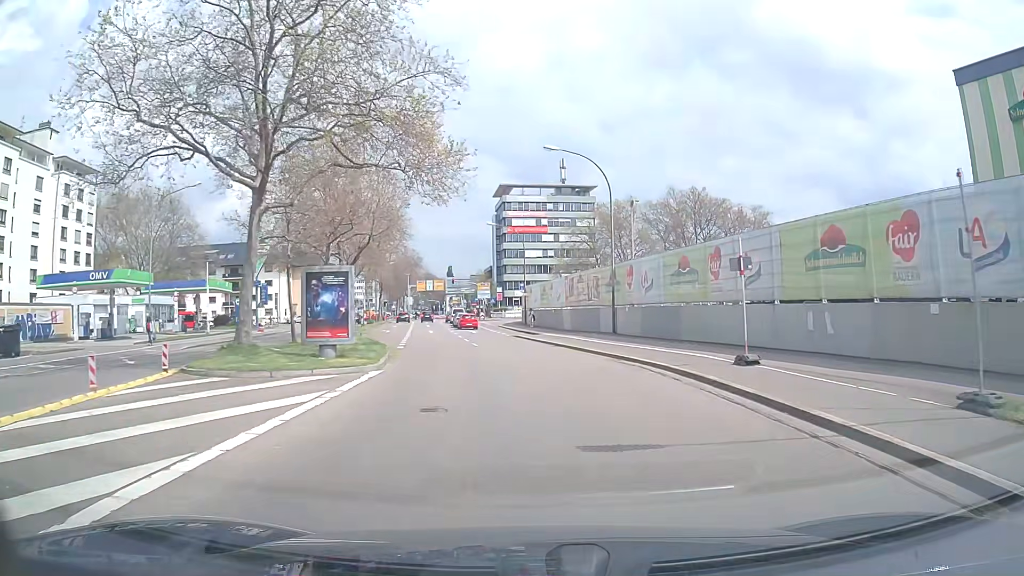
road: secondary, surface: asphalt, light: Day
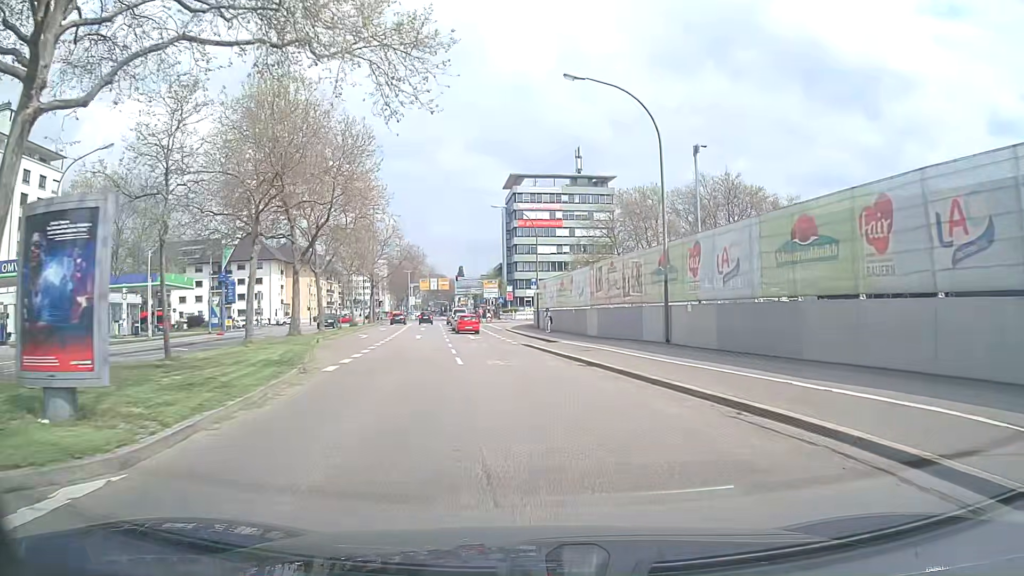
(0.0, +11.3) m; -1°
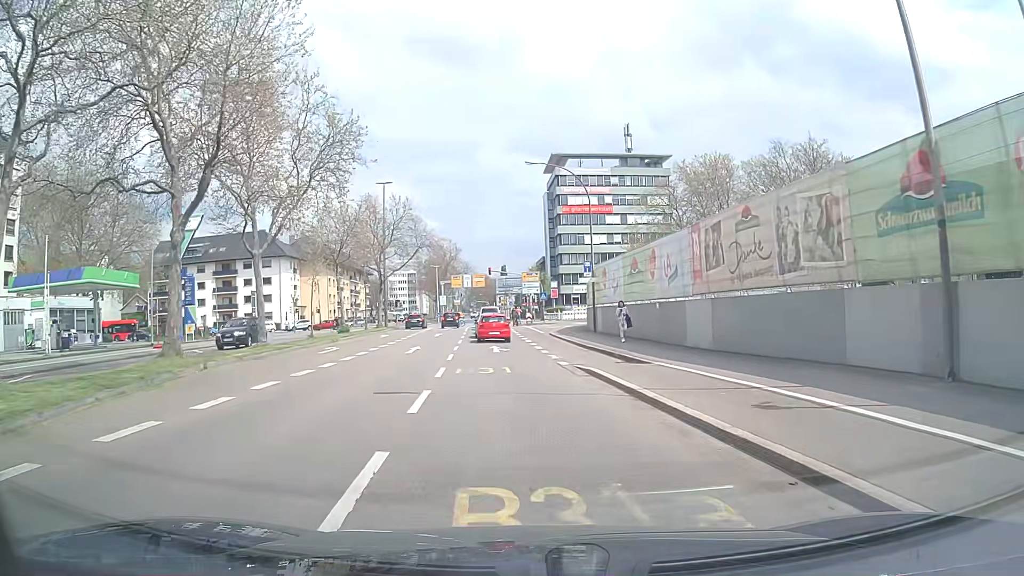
(-0.3, +15.6) m; -4°
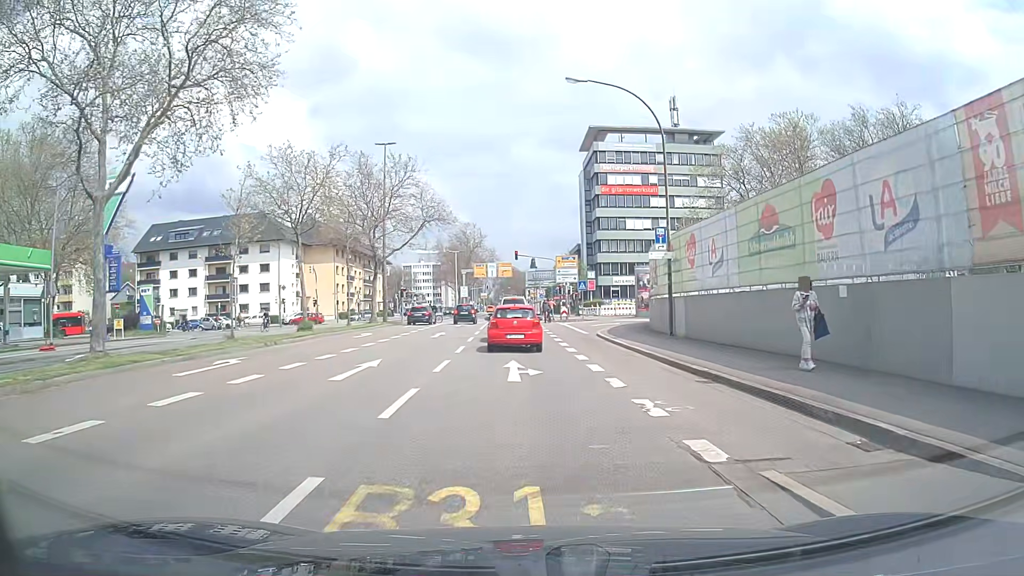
(-0.4, +13.1) m; -2°
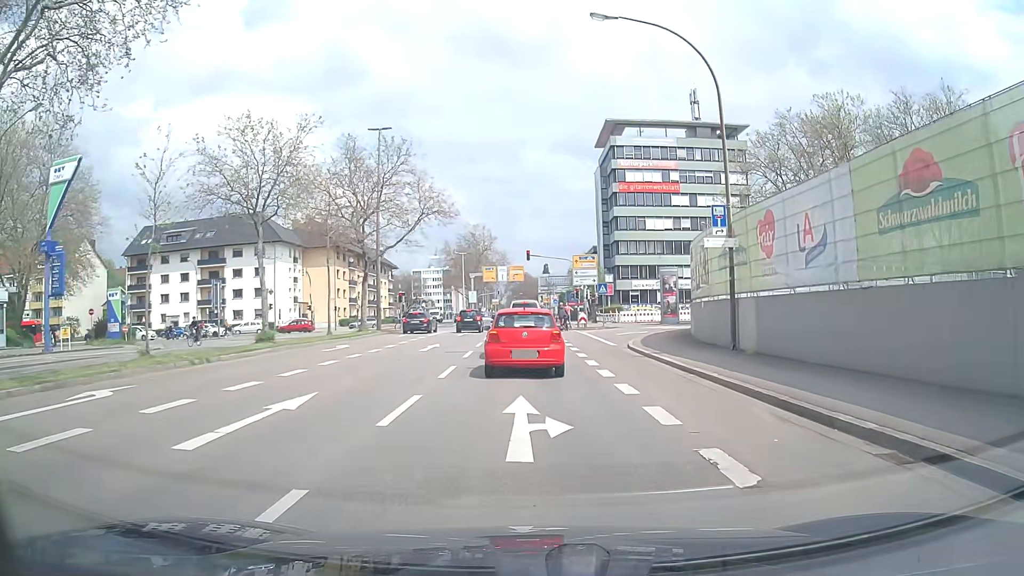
(-0.1, +6.2) m; -1°
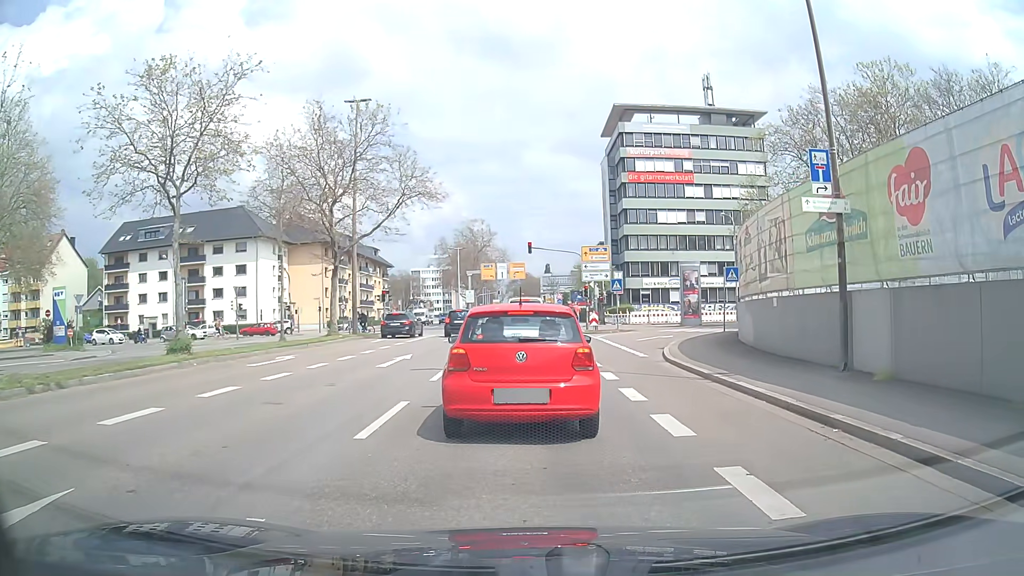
(0.0, +6.6) m; -2°
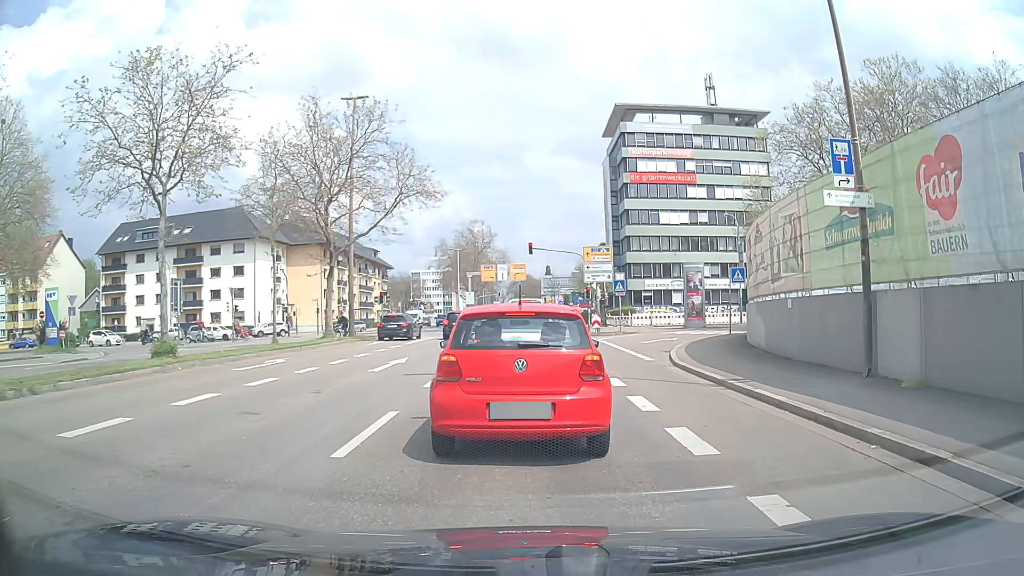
(0.0, +0.9) m; 0°
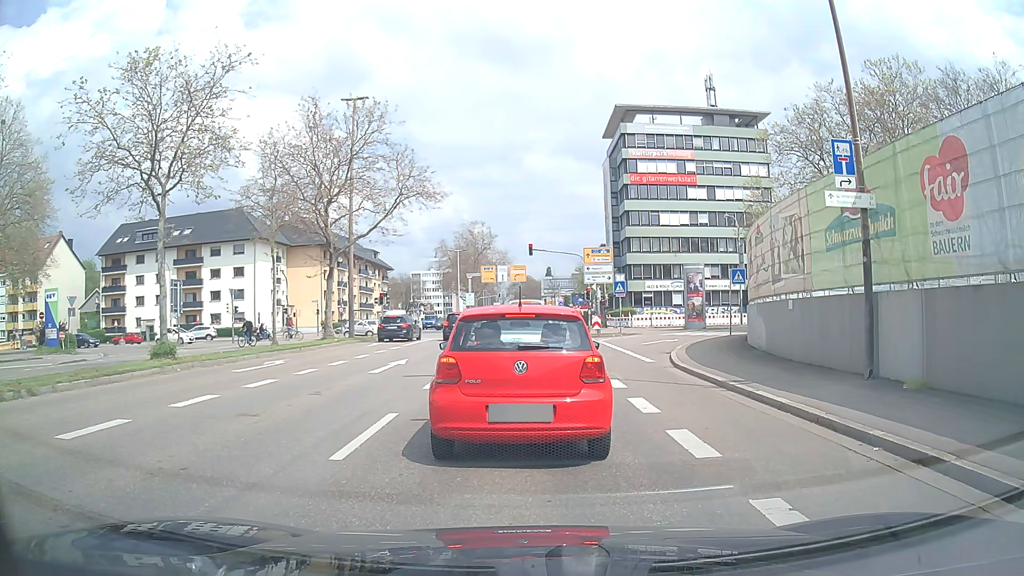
(0.0, +0.2) m; 0°
(0, +10) (0, +20) (0, +30) (+1, +40) (+1, +50) (+1, +60) (+1, +70) (+1, +80) (+1, +90) (+1, +100) m
